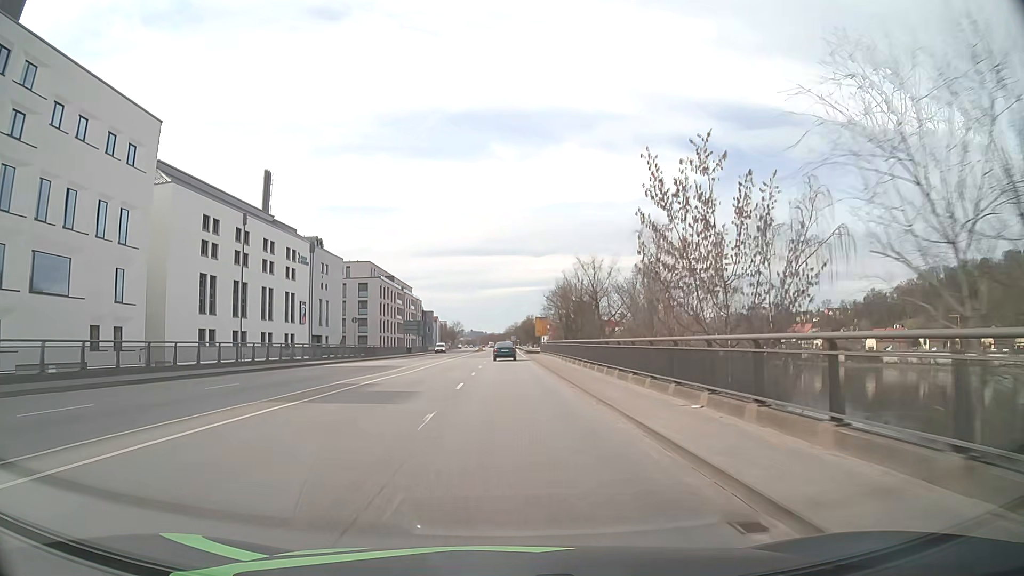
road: primary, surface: asphalt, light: Day
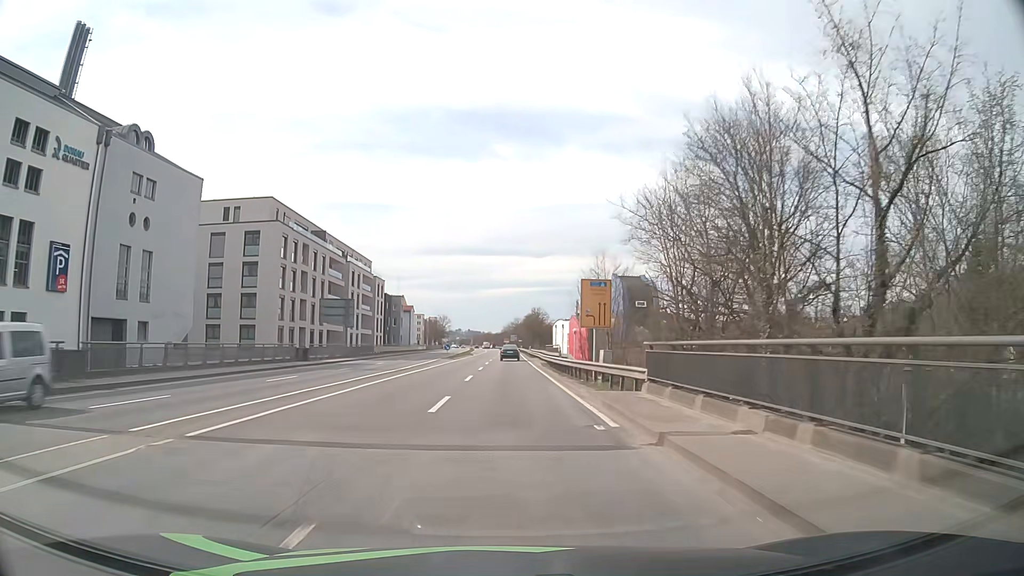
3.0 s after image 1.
(+0.2, +53.4) m; 0°
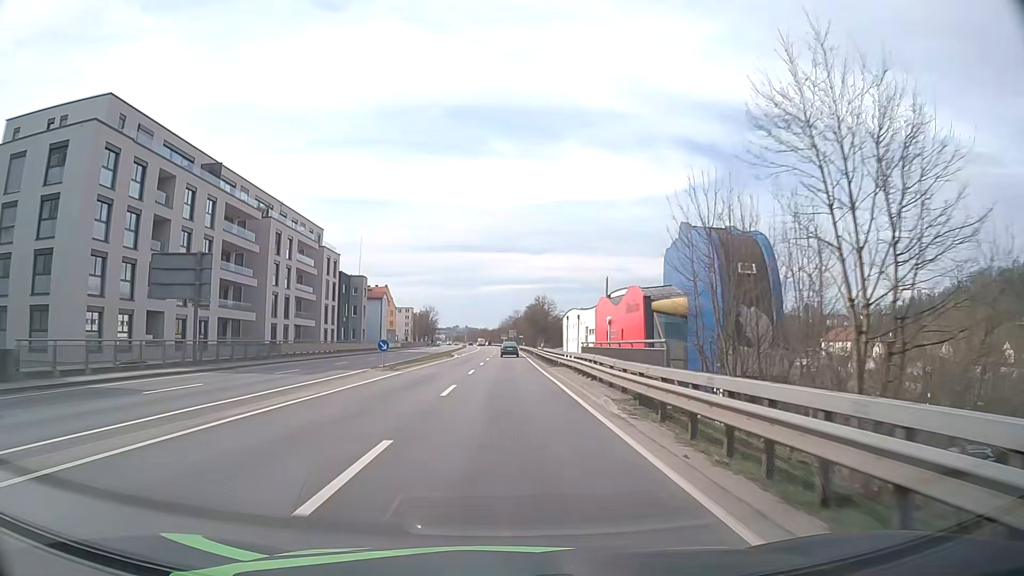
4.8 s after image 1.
(+0.2, +32.5) m; 0°
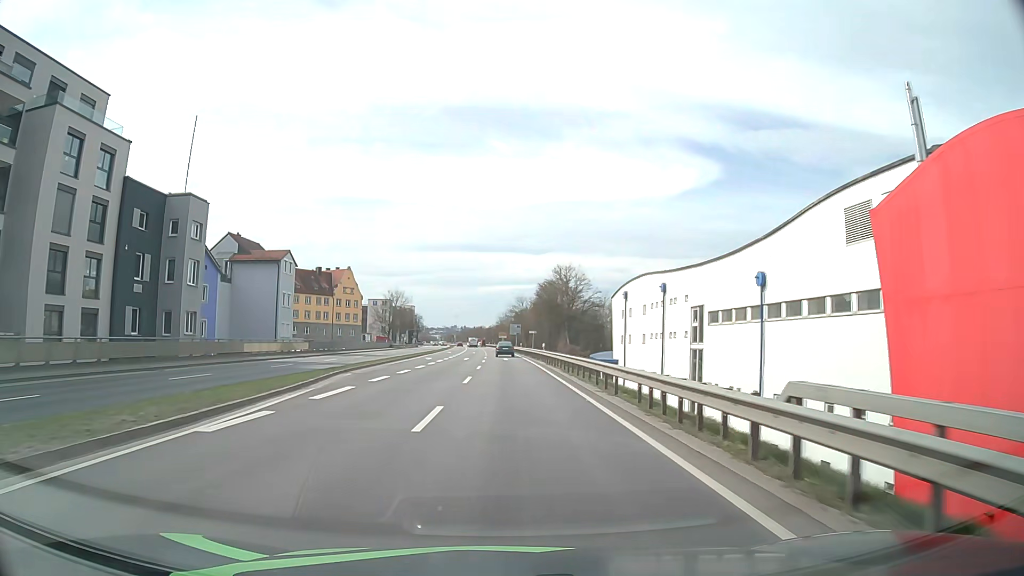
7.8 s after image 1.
(-0.2, +55.2) m; 0°
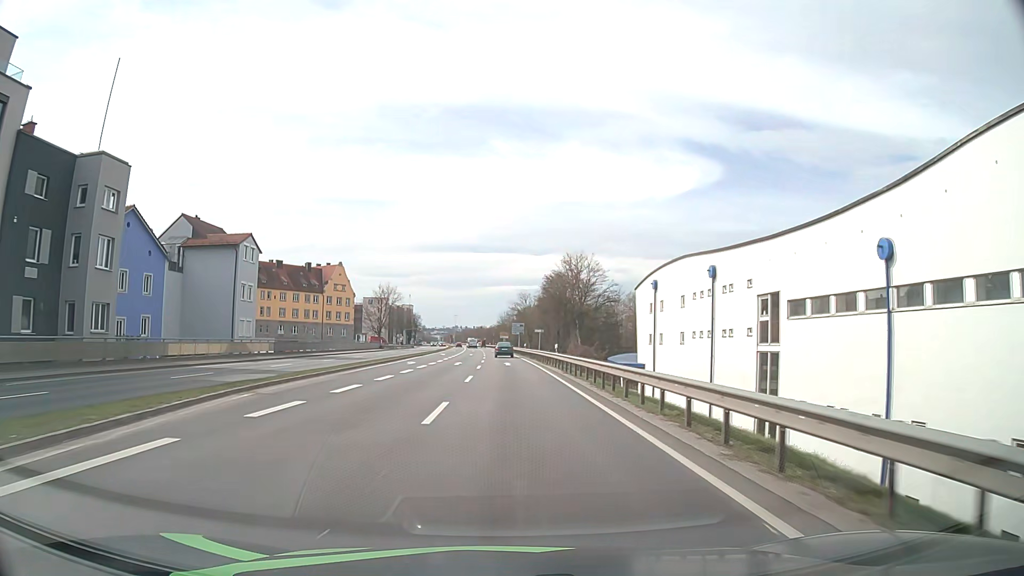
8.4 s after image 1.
(0.0, +11.1) m; 0°
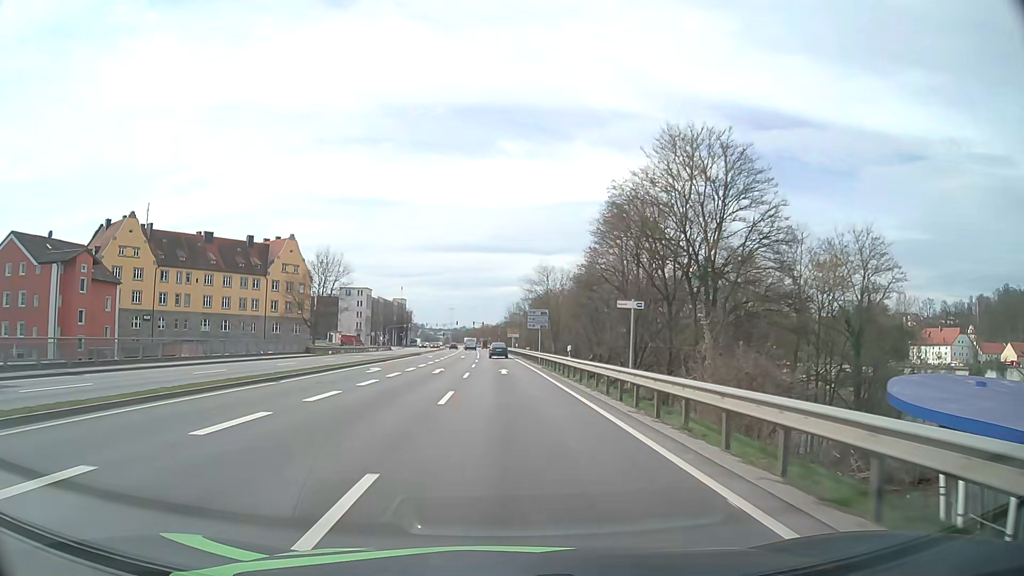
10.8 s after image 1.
(-0.3, +44.3) m; -1°
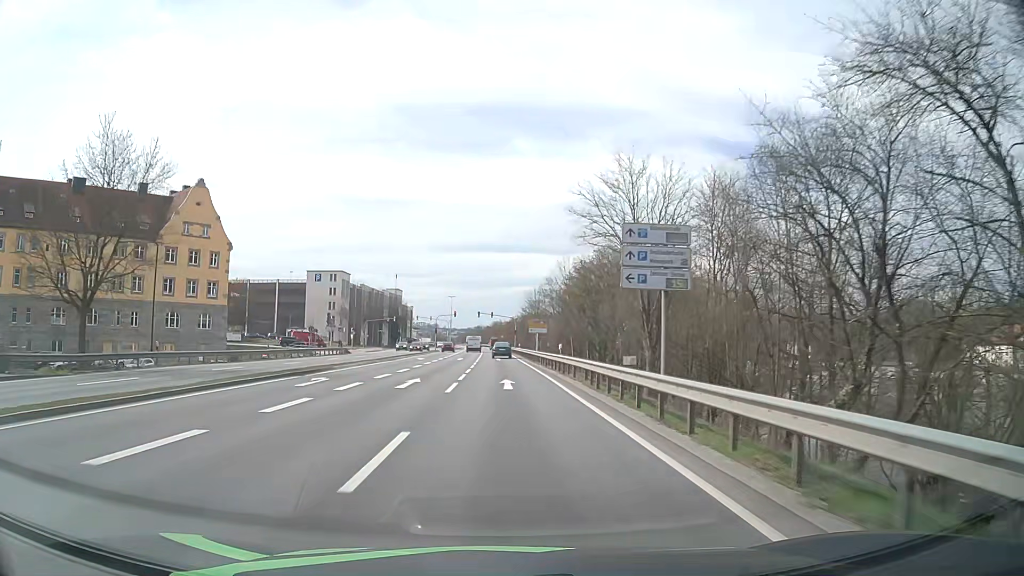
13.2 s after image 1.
(-0.5, +44.9) m; -1°
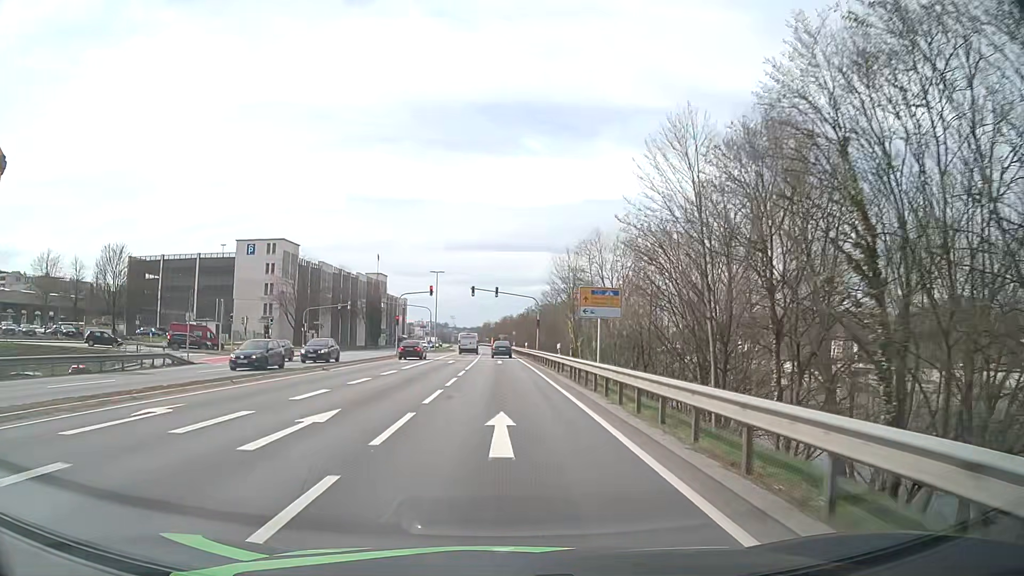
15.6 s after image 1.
(-0.3, +45.4) m; -1°
(0, +10) (0, +20) (0, +30) (0, +40) (0, +50) (-1, +60) (-1, +70) (-1, +80) (-1, +90) (-2, +100) m
